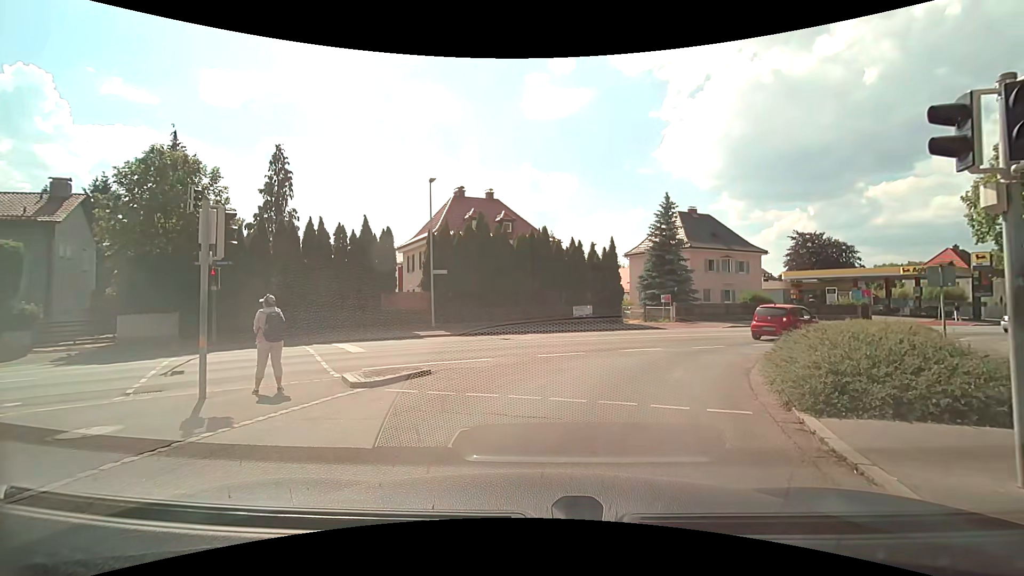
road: tertiary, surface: asphalt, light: Day
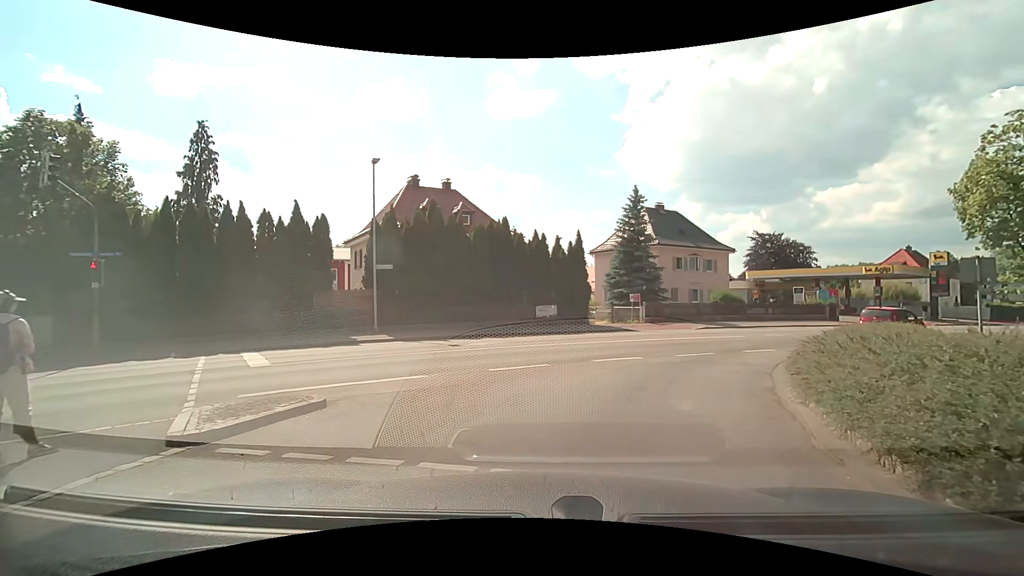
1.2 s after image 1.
(+0.1, +3.3) m; +3°
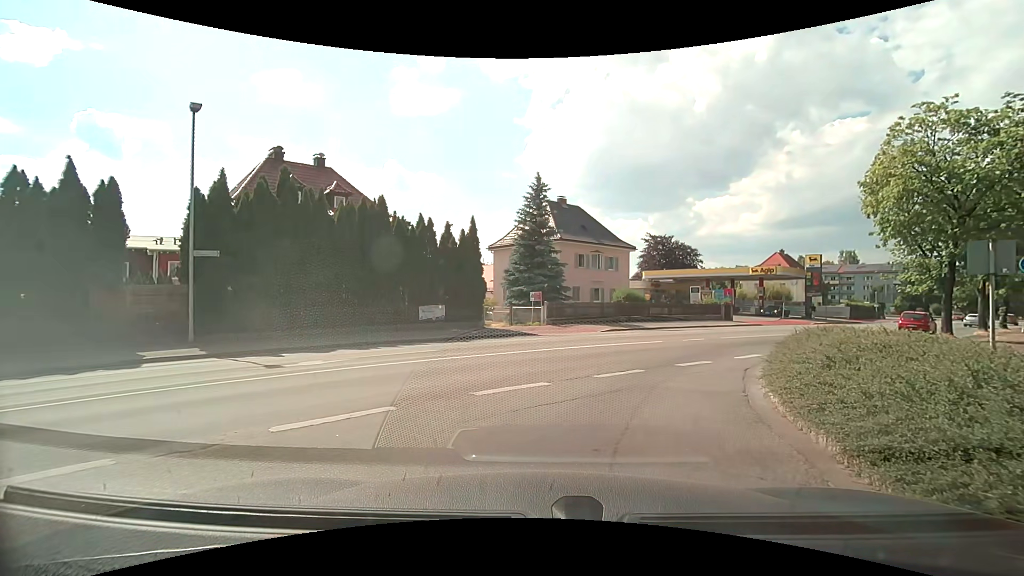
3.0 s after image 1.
(+0.5, +4.9) m; +13°
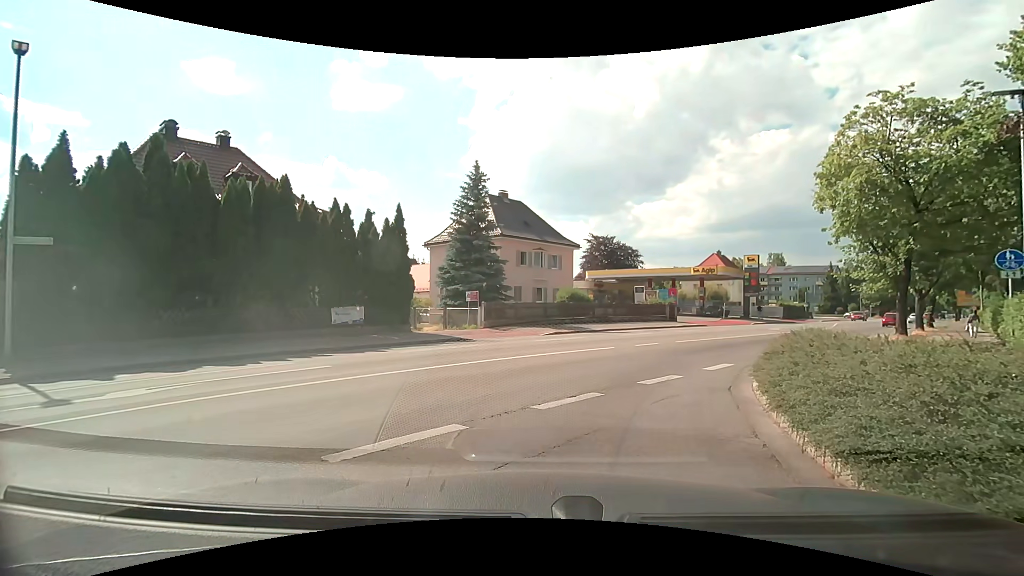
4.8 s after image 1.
(+0.1, +3.0) m; +5°
(+1, +10) (+6, +19) (+12, +27) (+18, +34) (+25, +42) (+31, +50) (+38, +57) (+44, +65) (+50, +73) (+57, +80) m
